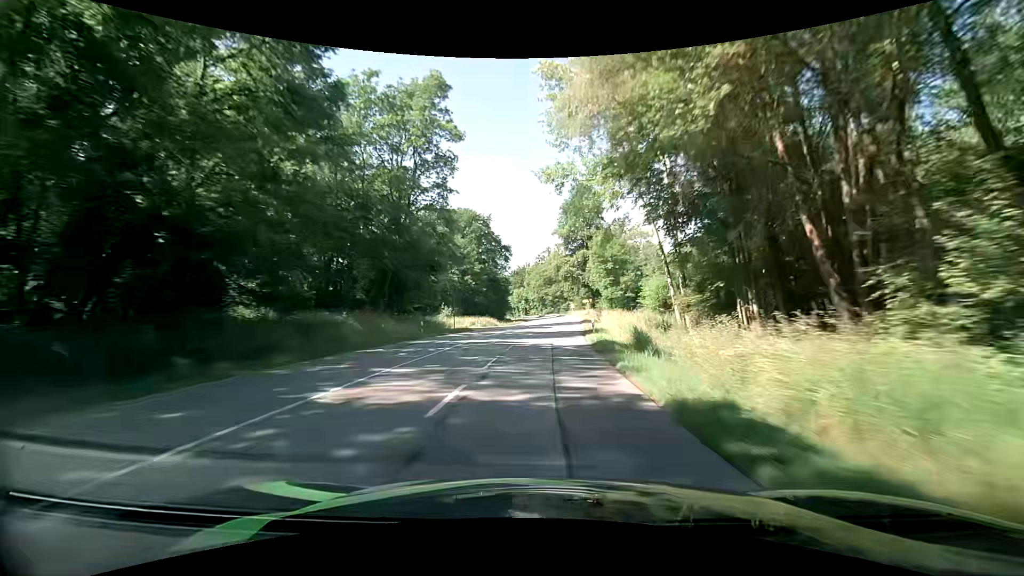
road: secondary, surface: asphalt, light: Day
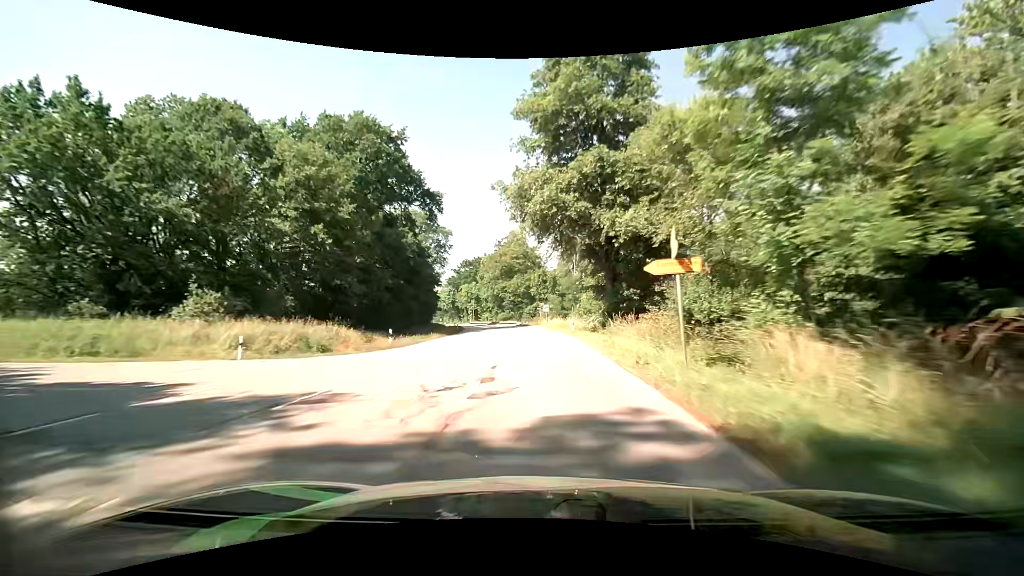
(+2.3, +53.2) m; +4°
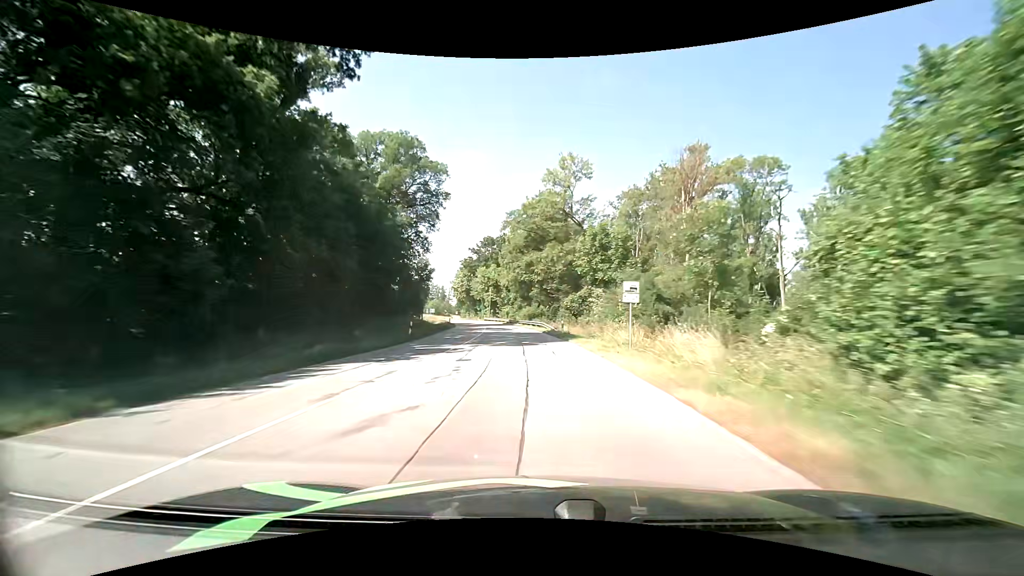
(-0.7, +40.3) m; -3°
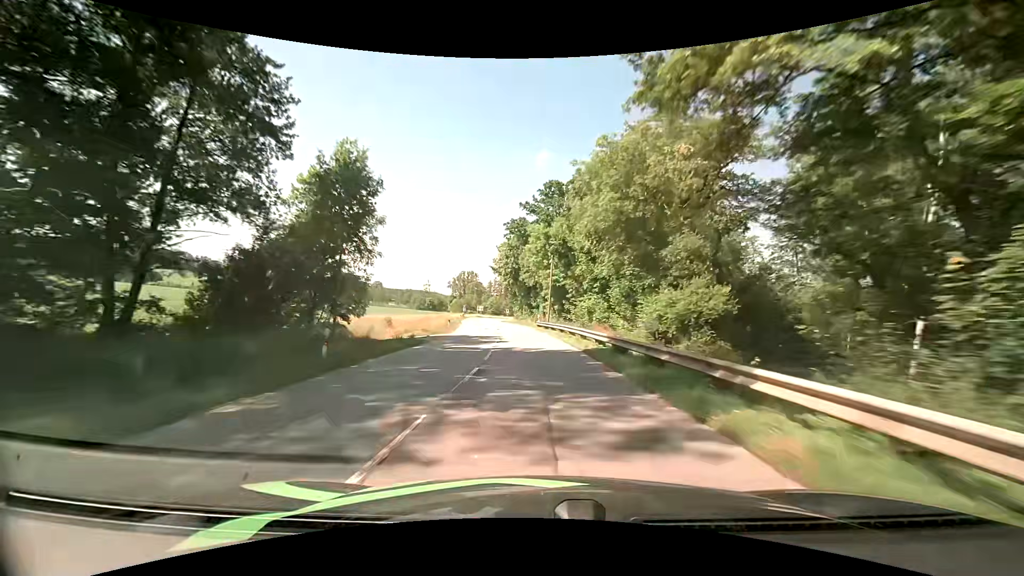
(-4.1, +54.3) m; -8°
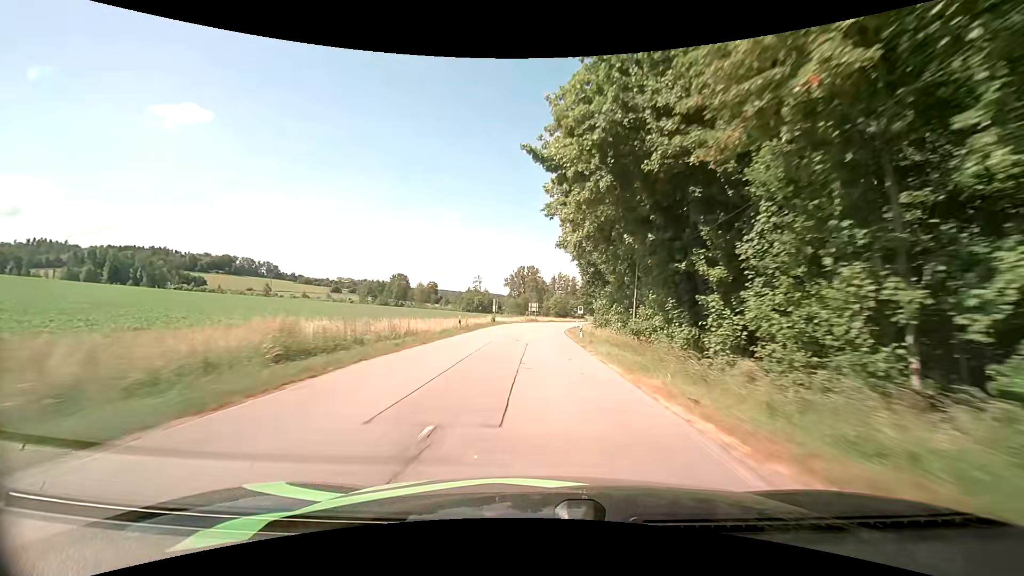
(-3.9, +53.5) m; -8°
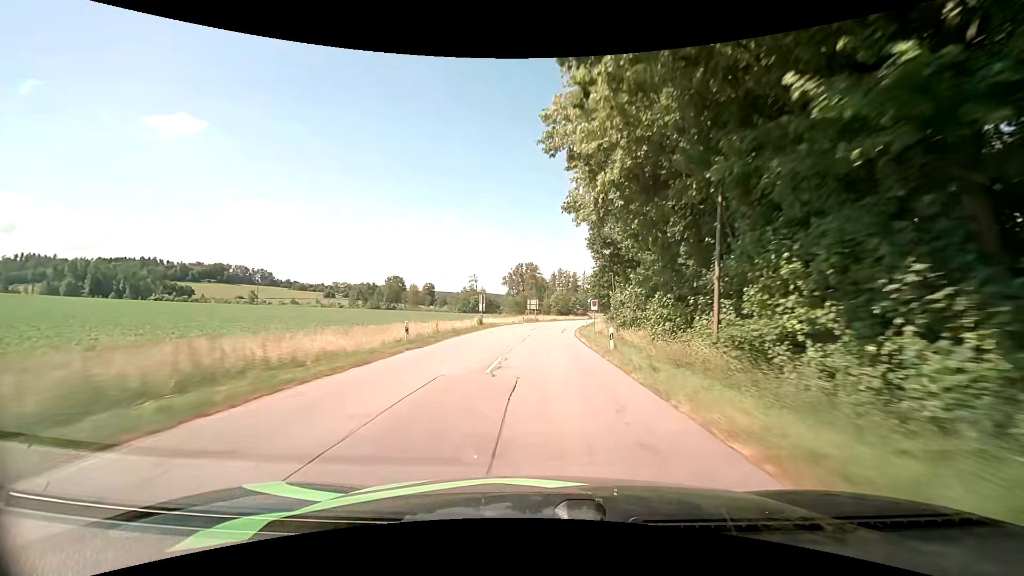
(0.0, +13.0) m; 0°
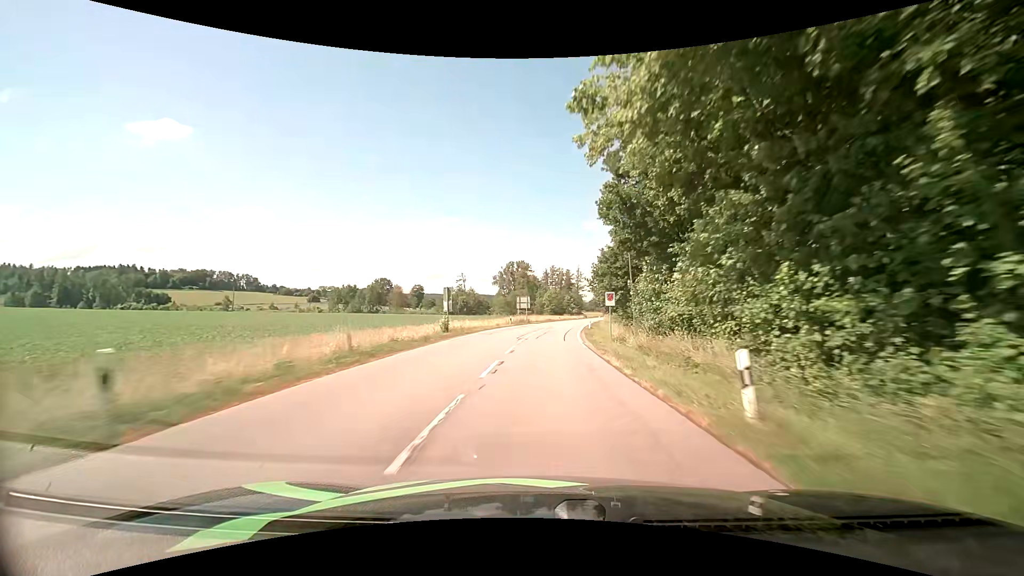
(0.0, +13.0) m; 0°
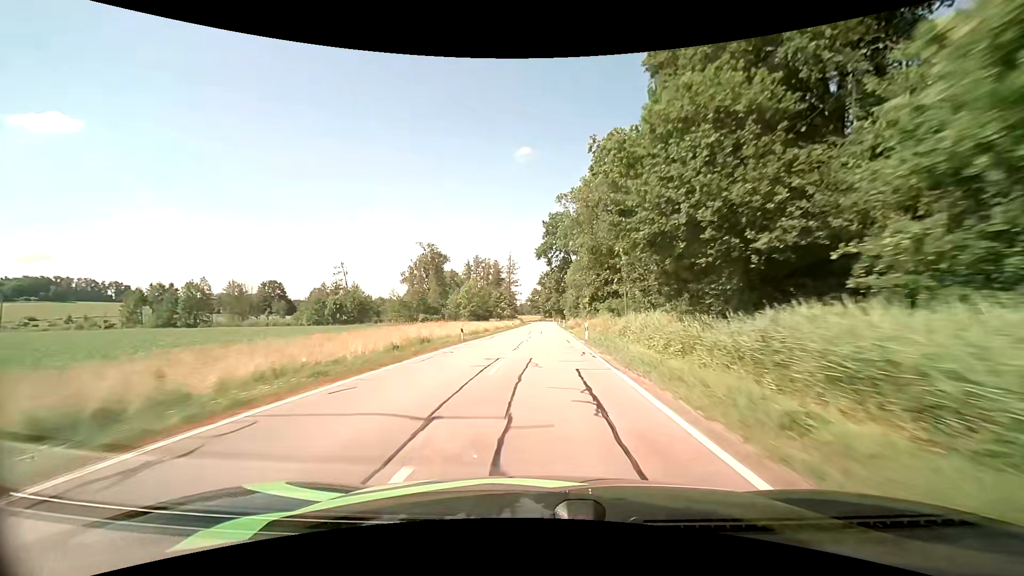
(+4.2, +65.1) m; +8°
(0, +10) (0, +20) (+1, +30) (+1, +40) (+1, +50) (+1, +60) (+2, +70) (+2, +80) (+2, +90) (+3, +100) m
